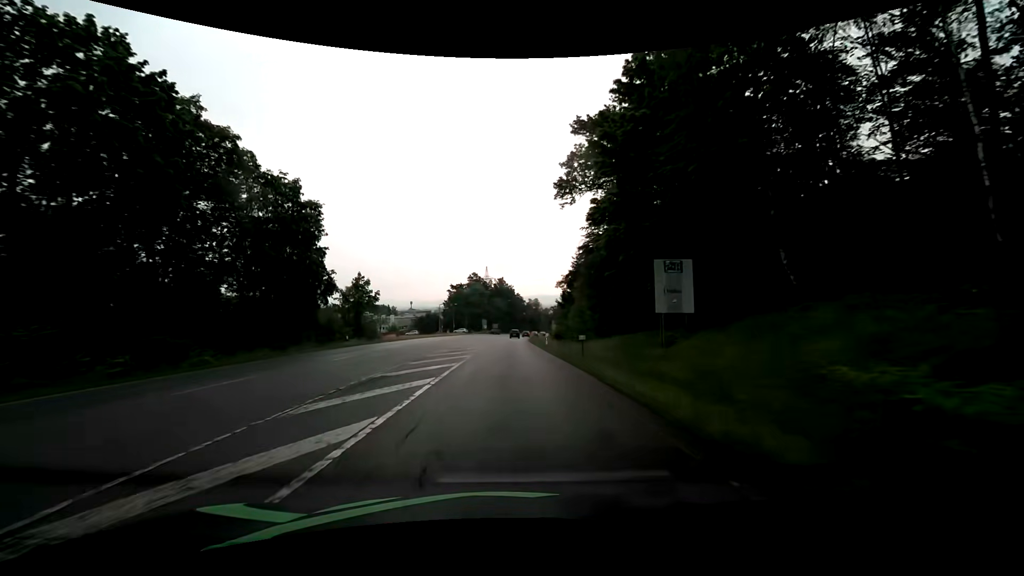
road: secondary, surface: asphalt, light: Day
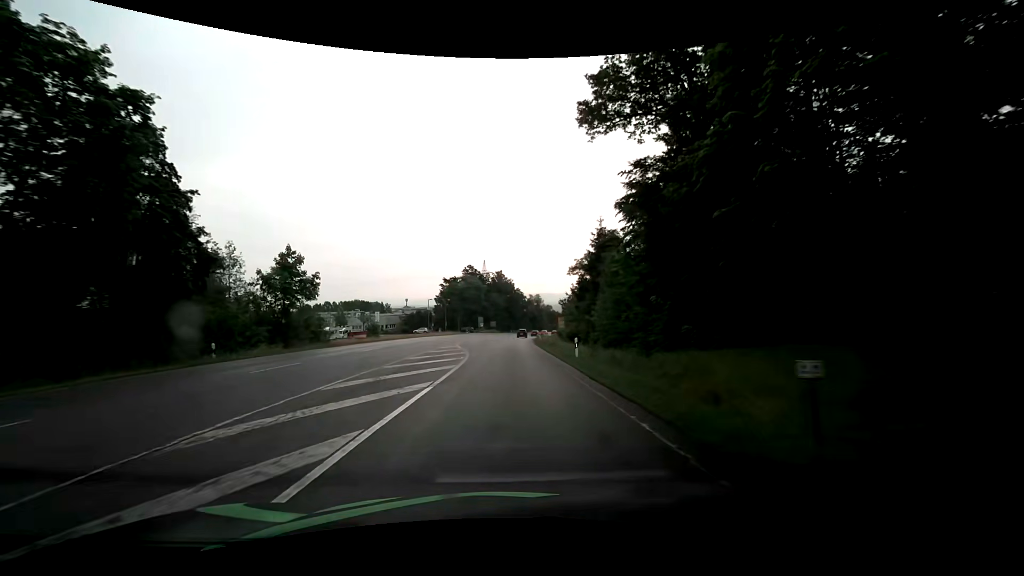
(+0.1, +18.4) m; 0°
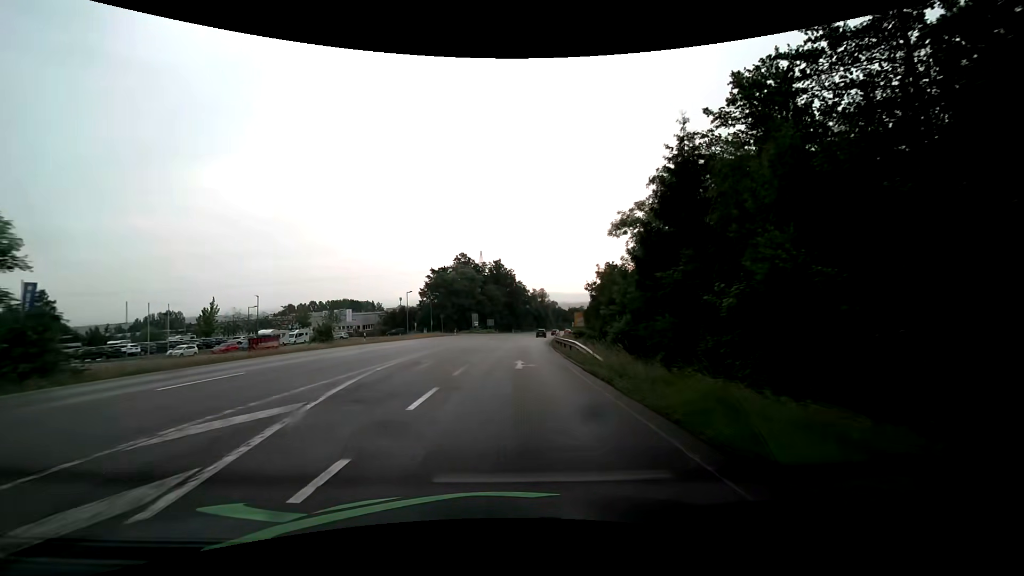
(0.0, +27.6) m; 0°
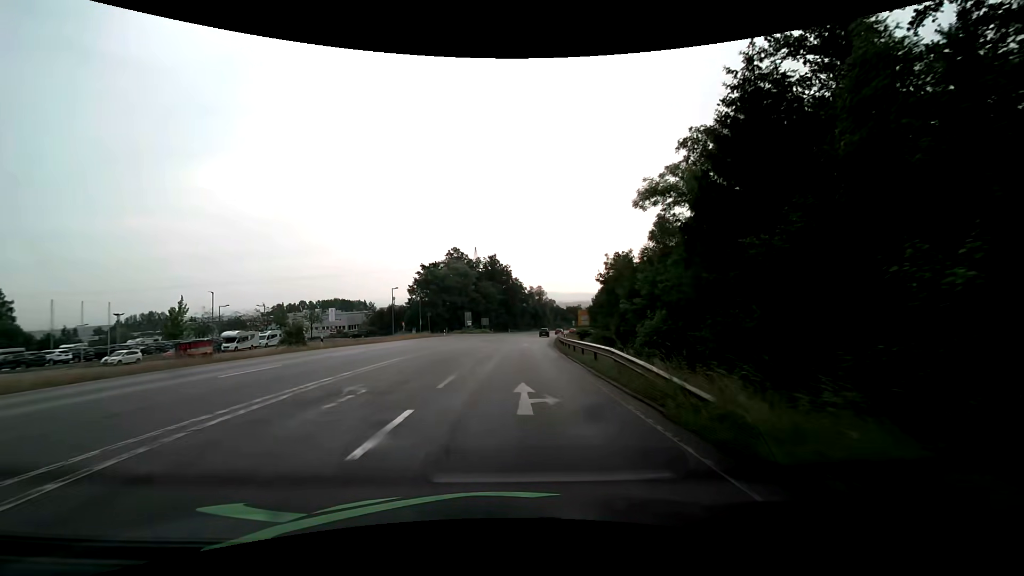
(-0.1, +9.2) m; 0°
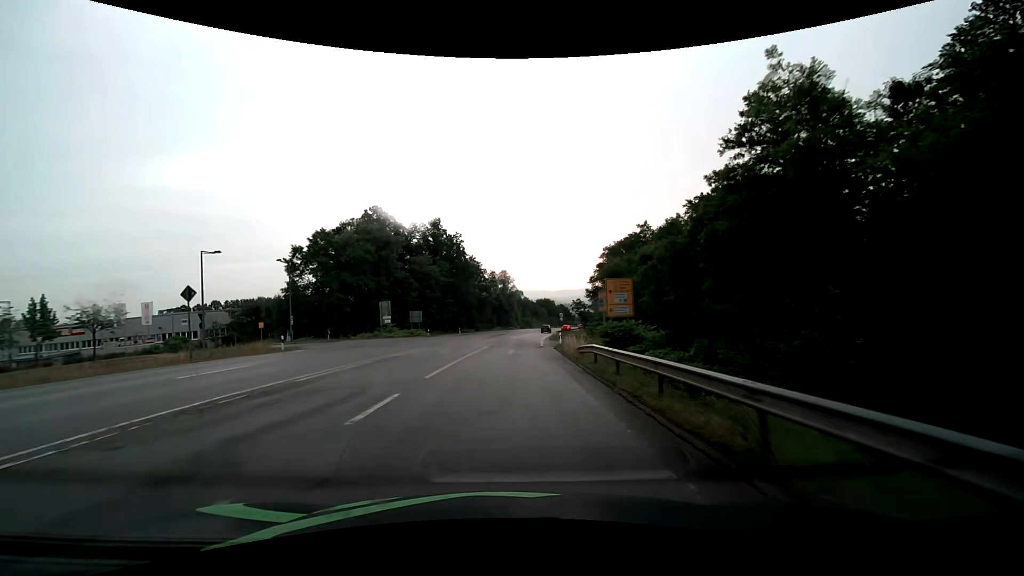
(+1.6, +45.8) m; +4°
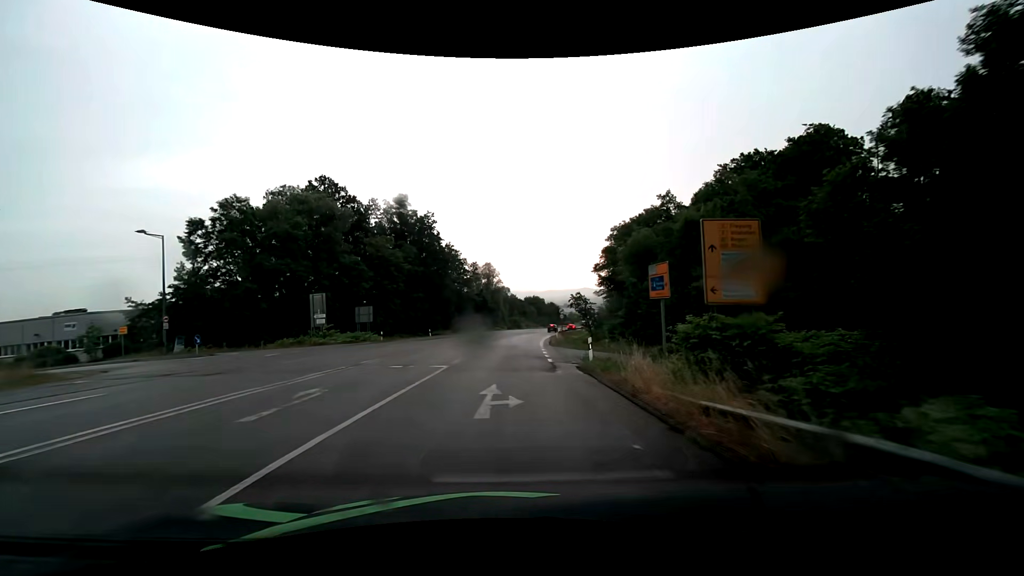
(+0.3, +18.3) m; +2°
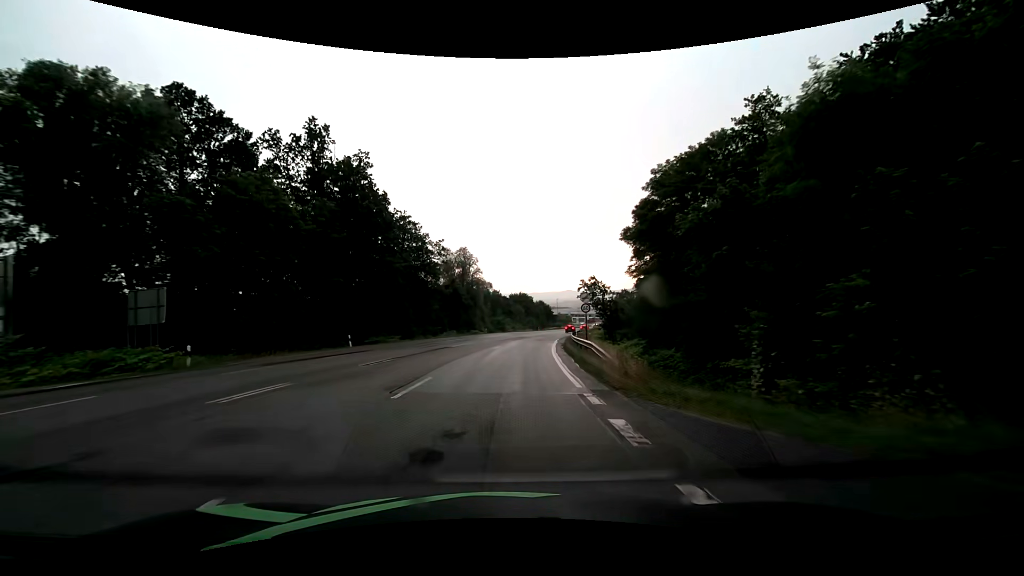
(+0.5, +27.5) m; +2°
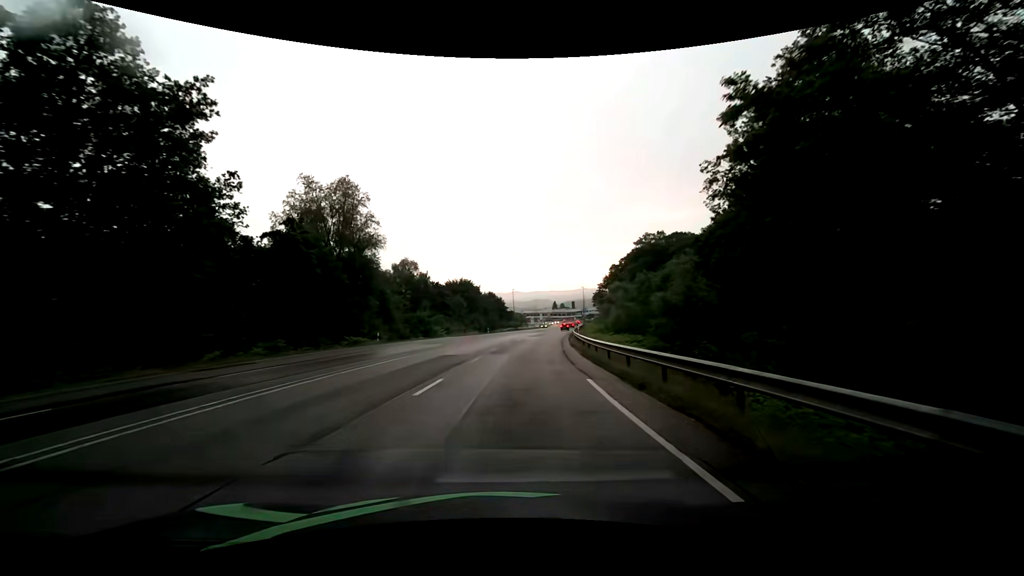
(+2.2, +45.4) m; +6°
(0, +10) (+1, +20) (+1, +30) (+2, +40) (+3, +50) (+4, +60) (+6, +70) (+7, +80) (+9, +89) (+11, +99) m
